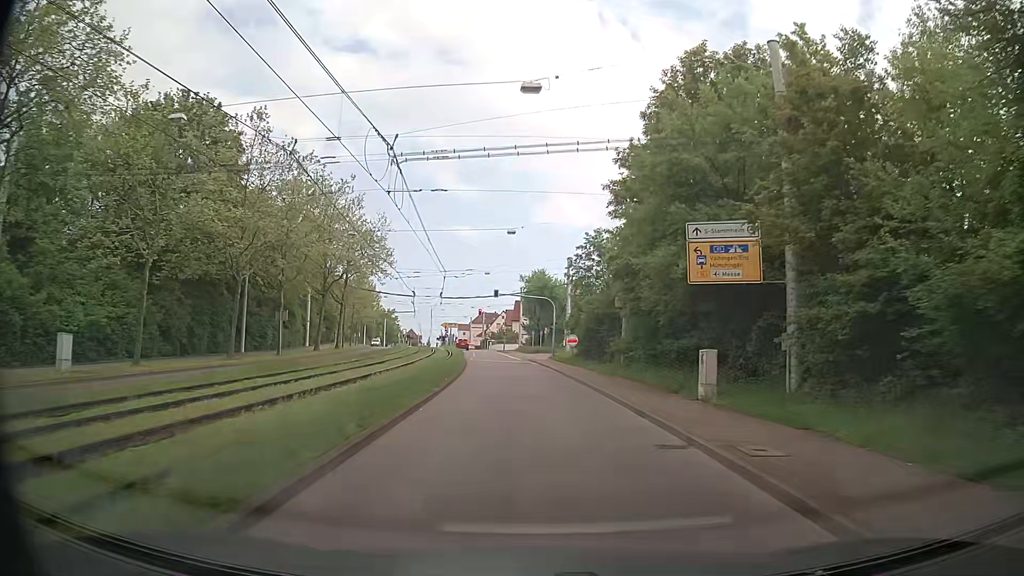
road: secondary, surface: asphalt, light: Day
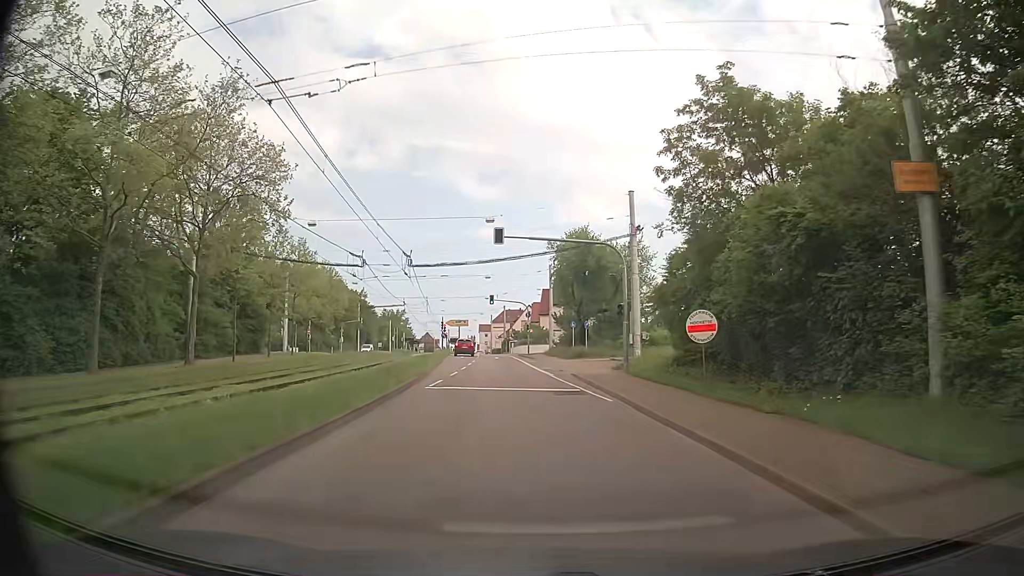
(+1.0, +33.0) m; +1°
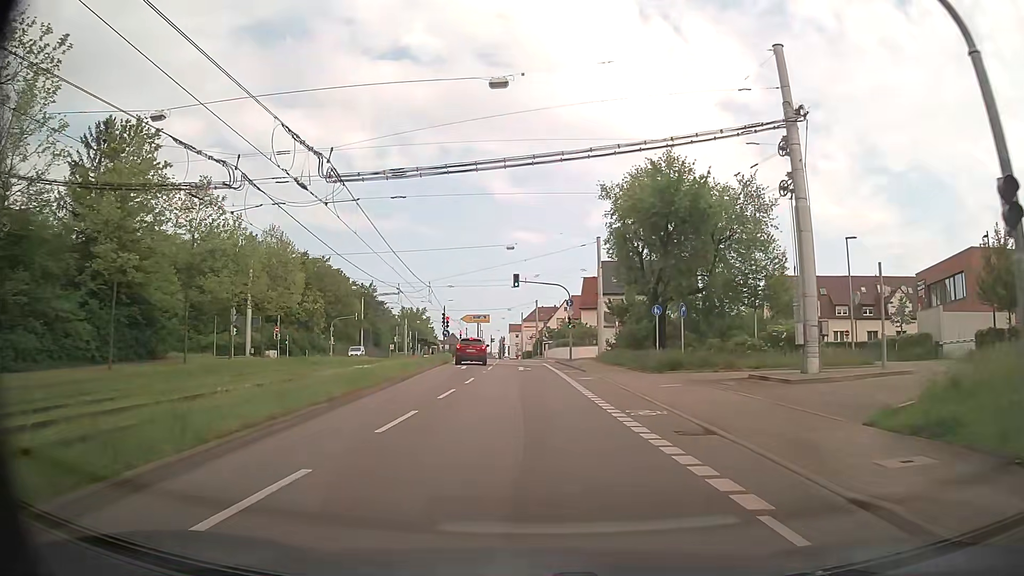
(-0.7, +23.0) m; -3°
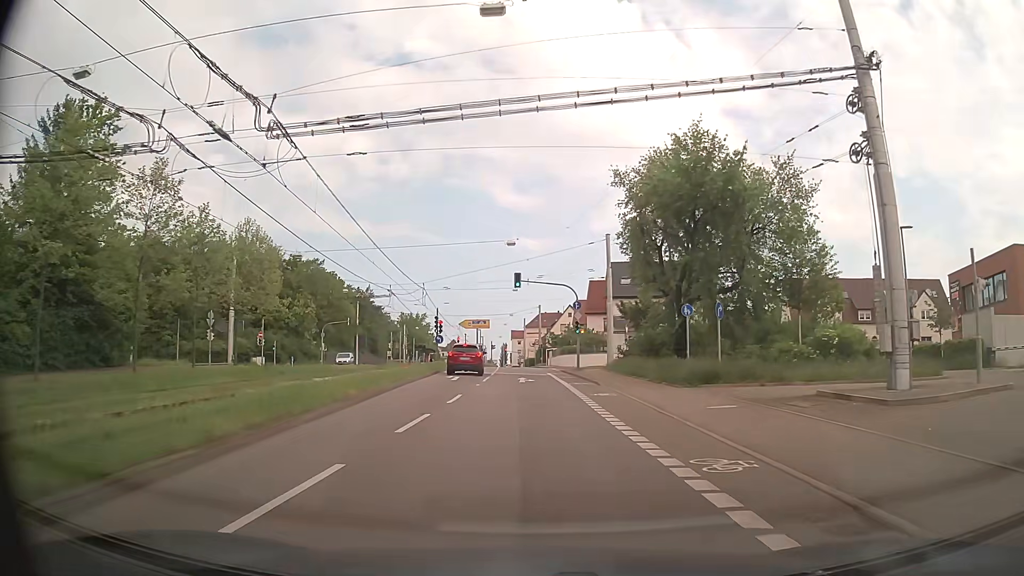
(0.0, +5.2) m; 0°
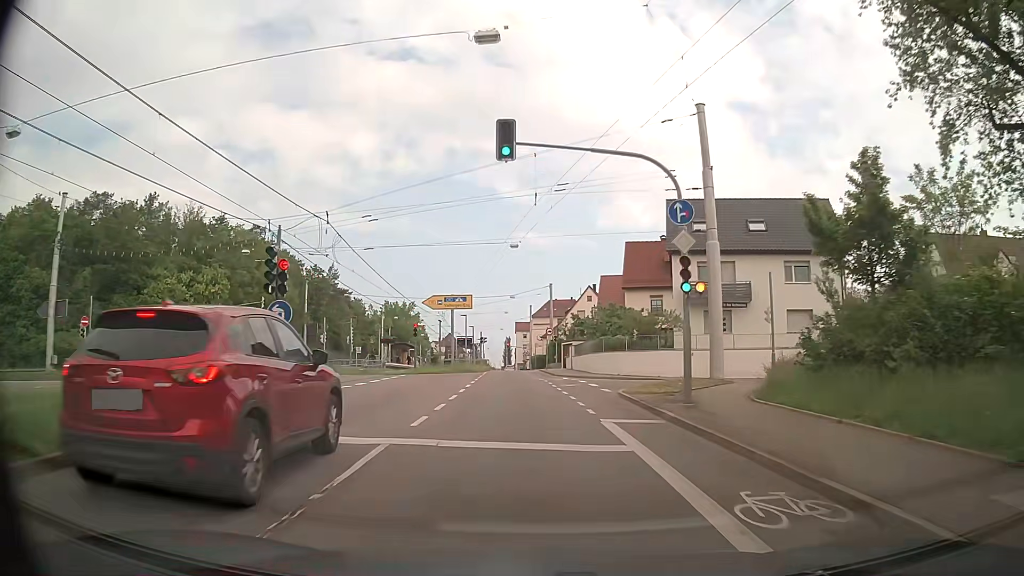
(-0.2, +30.0) m; 0°
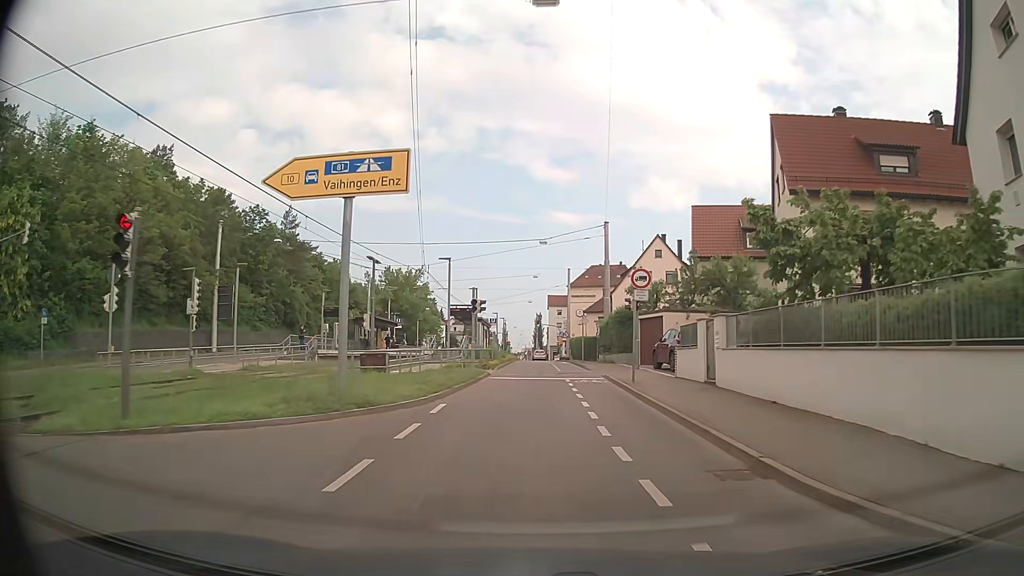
(-0.7, +32.5) m; -3°
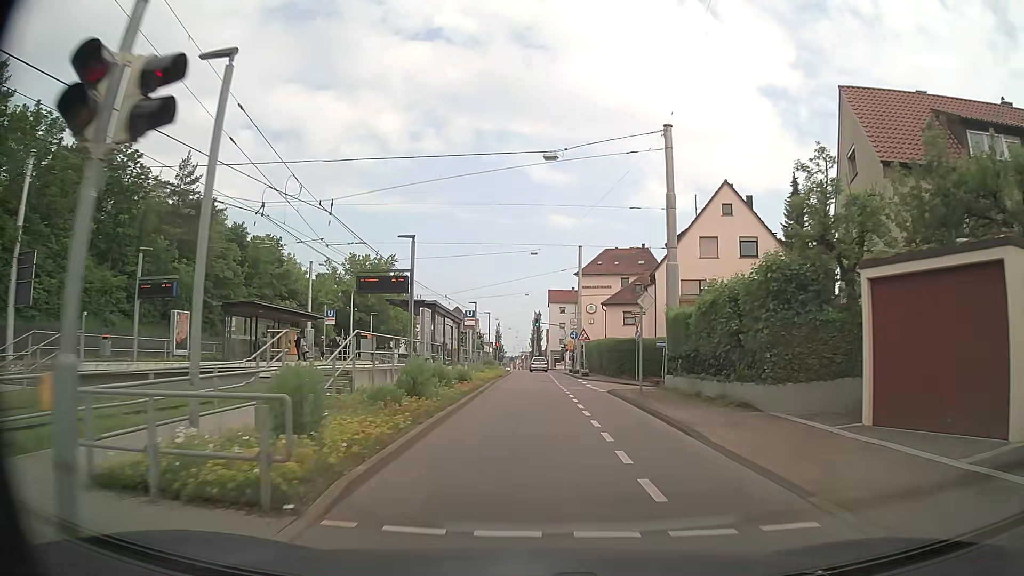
(0.0, +24.5) m; 0°
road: tertiary
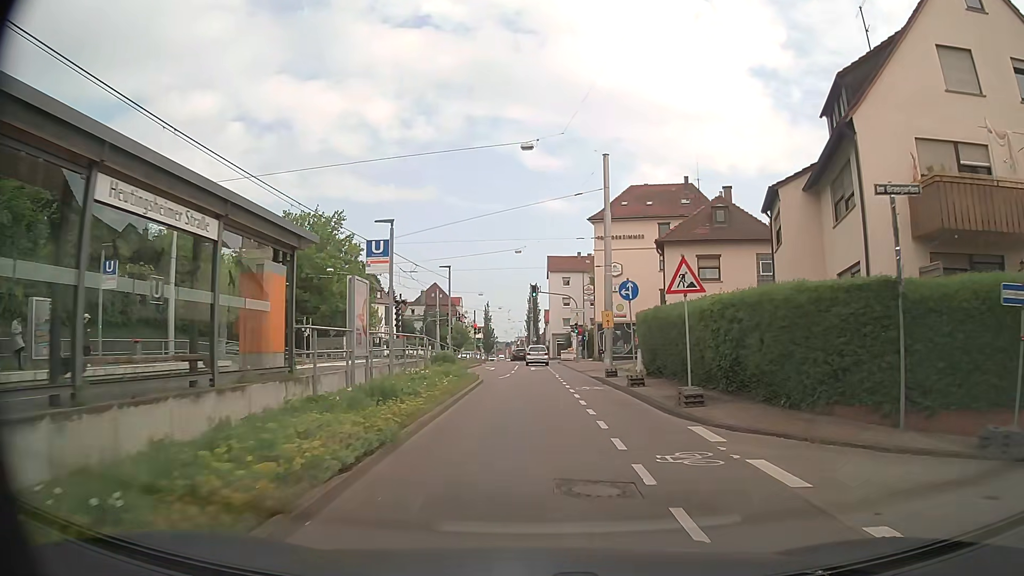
(+0.2, +27.6) m; +1°
(0, +10) (0, +20) (0, +30) (0, +40) (0, +50) (0, +60) (-1, +70) (-2, +80) (-3, +90) (-3, +100) m
